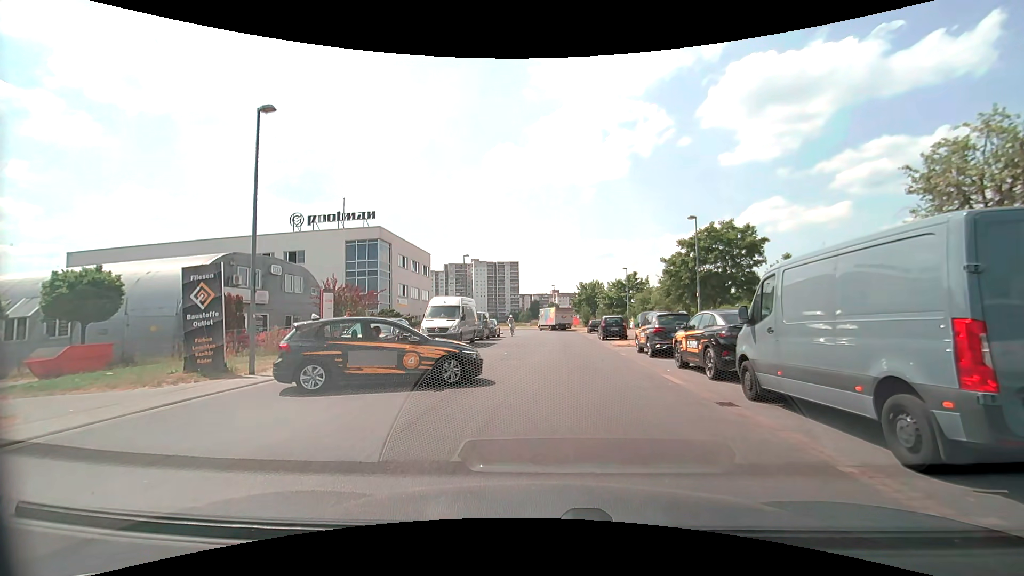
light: Day
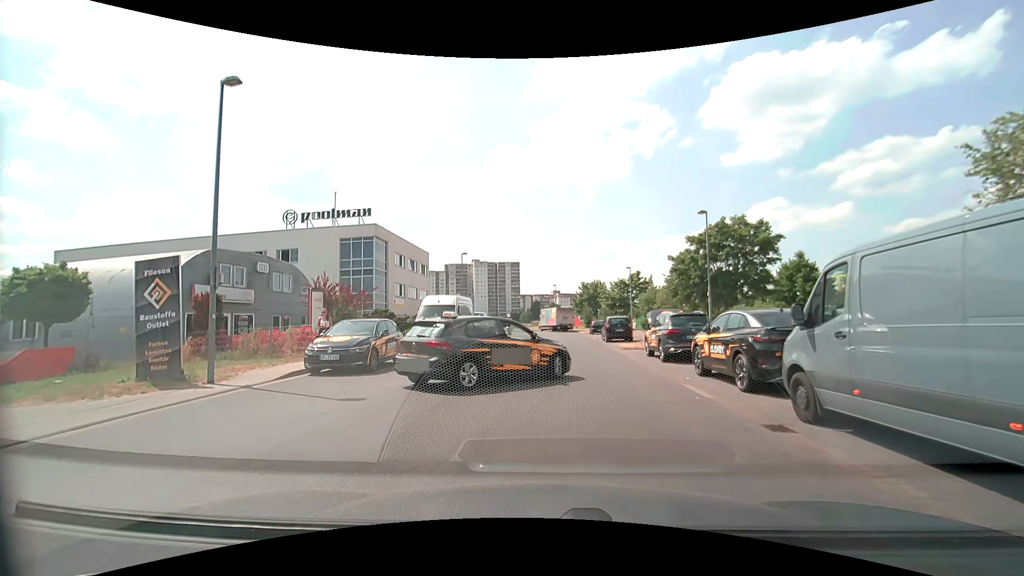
(0.0, +1.8) m; -1°
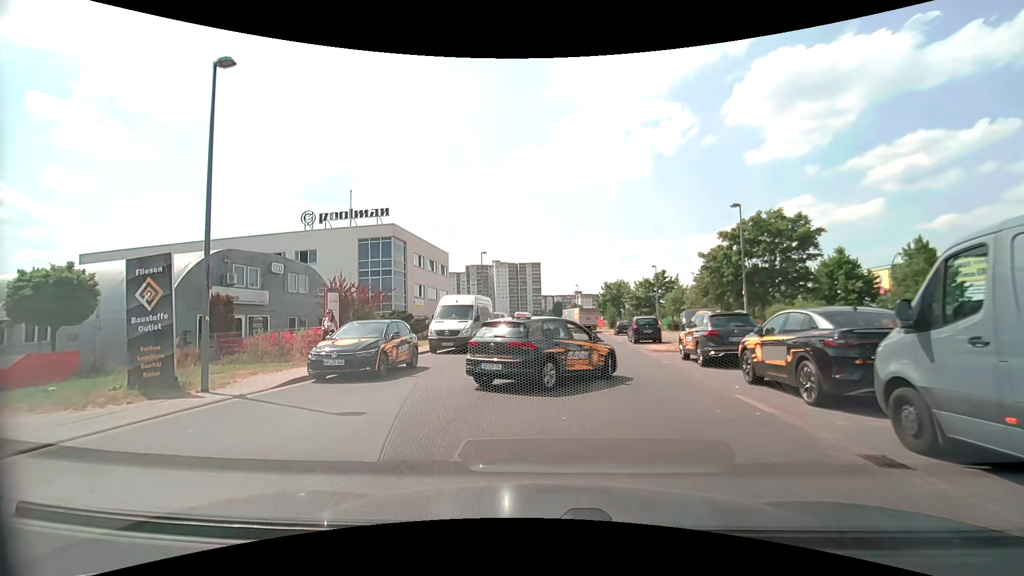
(0.0, +1.4) m; -2°
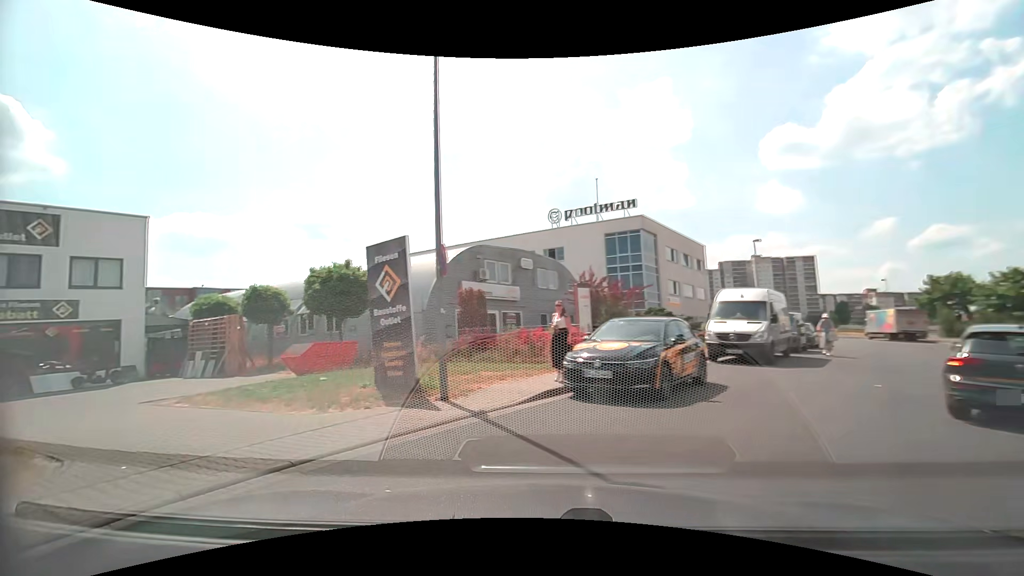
(-0.7, +3.9) m; -27°
